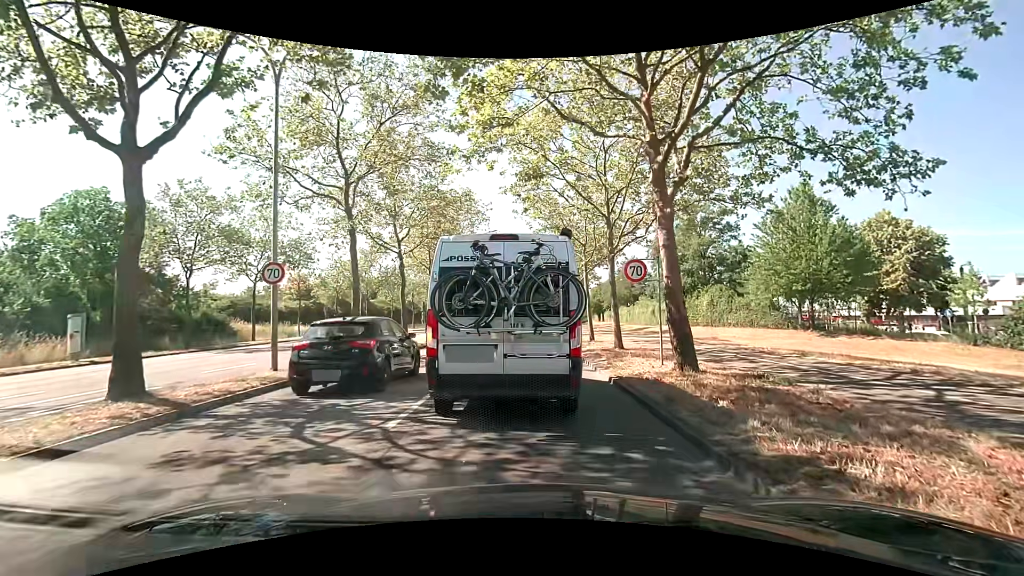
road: primary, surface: asphalt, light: Day
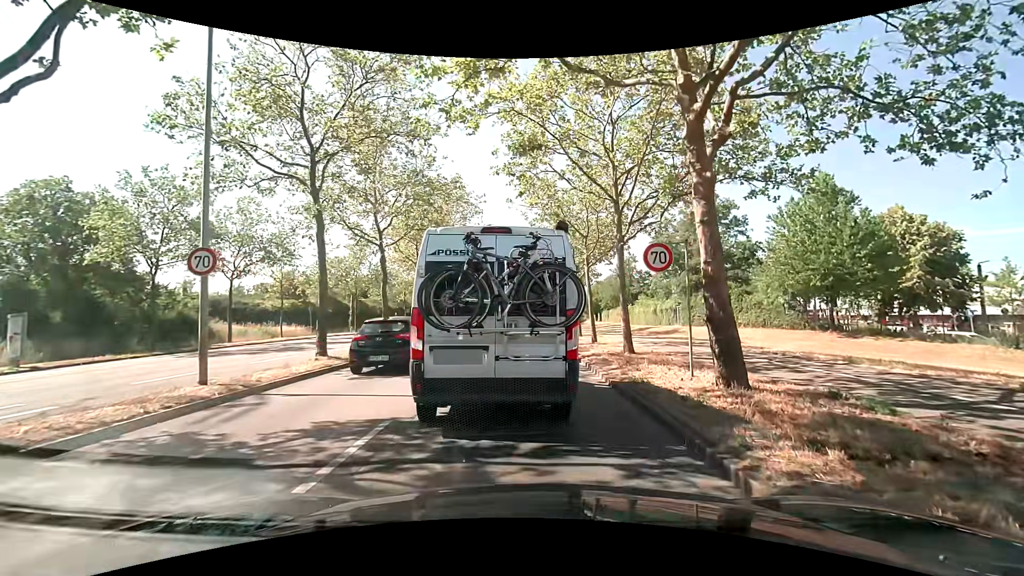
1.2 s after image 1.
(0.0, +2.6) m; 0°
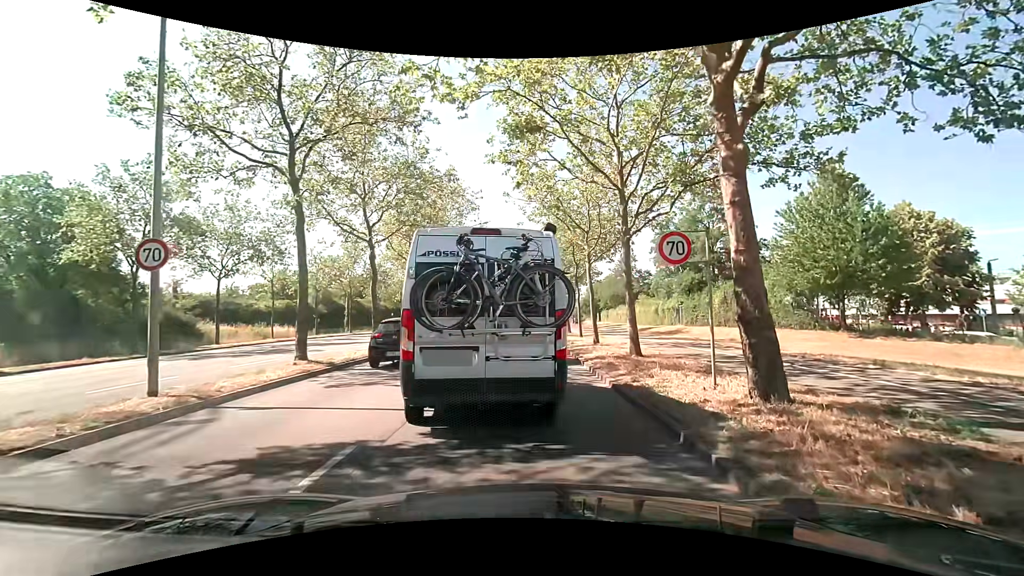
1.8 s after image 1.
(0.0, +1.3) m; +2°
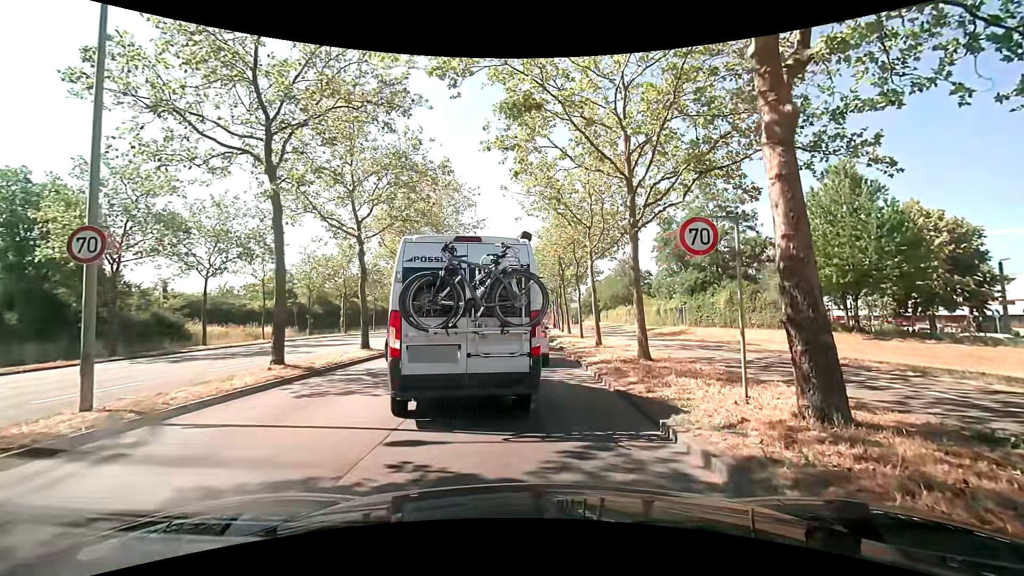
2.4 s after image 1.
(0.0, +1.3) m; 0°
